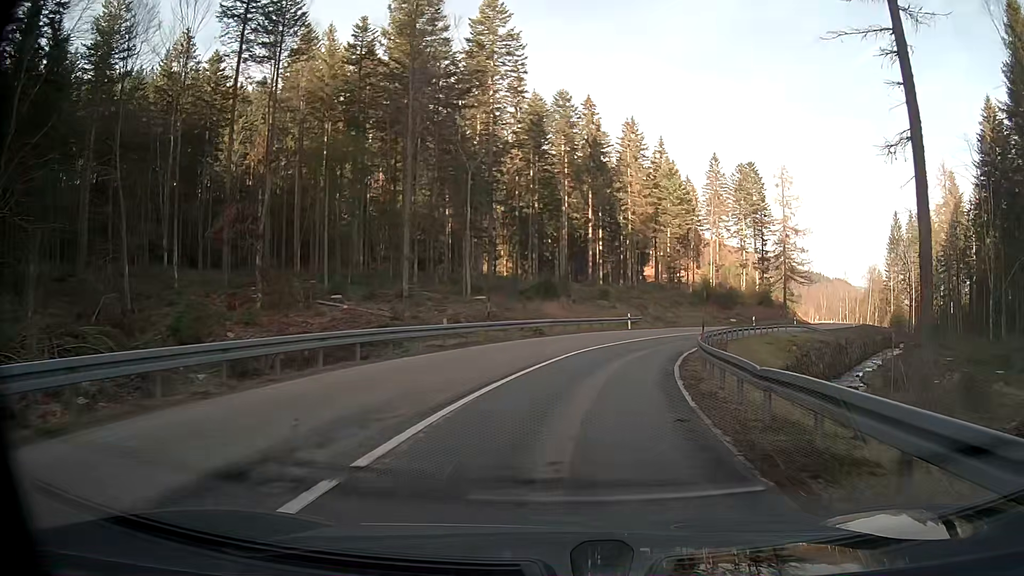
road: secondary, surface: asphalt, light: Day
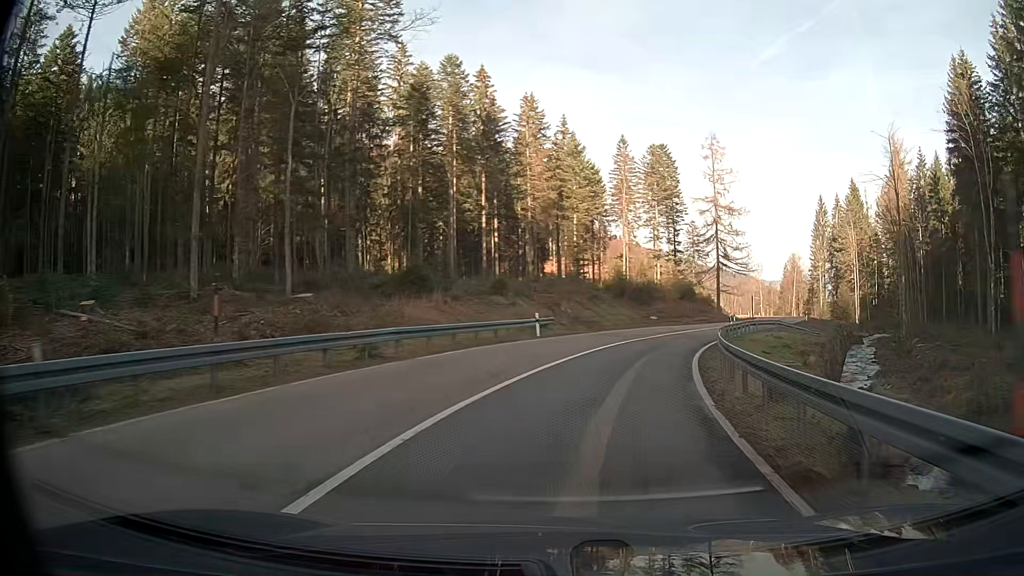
(+1.2, +15.8) m; +9°
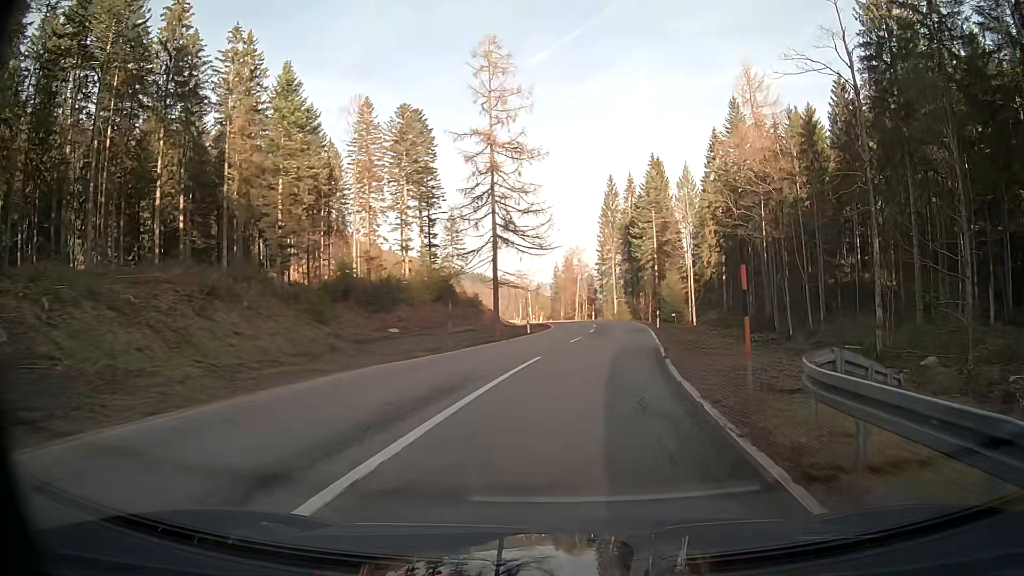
(+5.8, +32.1) m; +19°
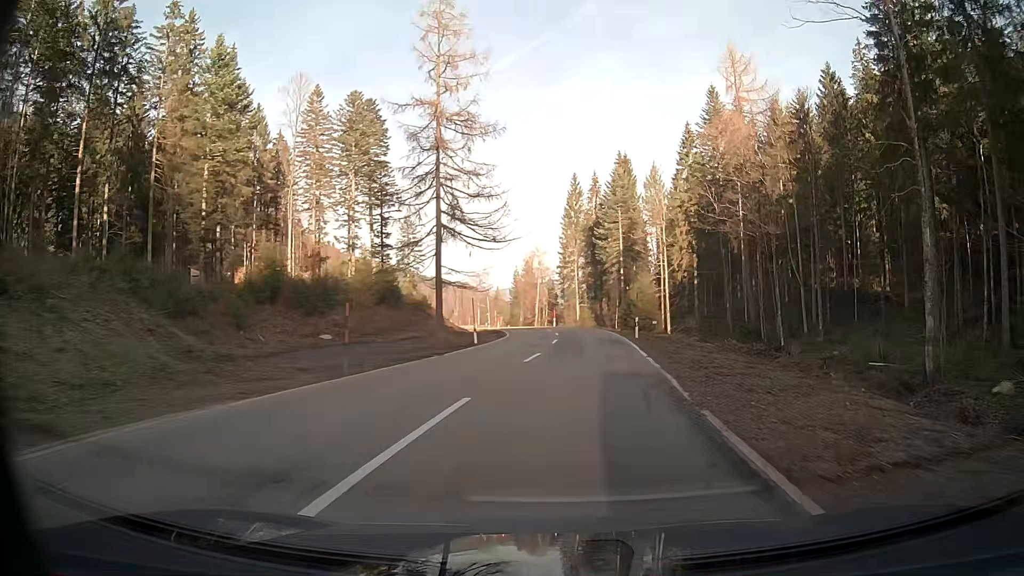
(+0.2, +8.4) m; +3°
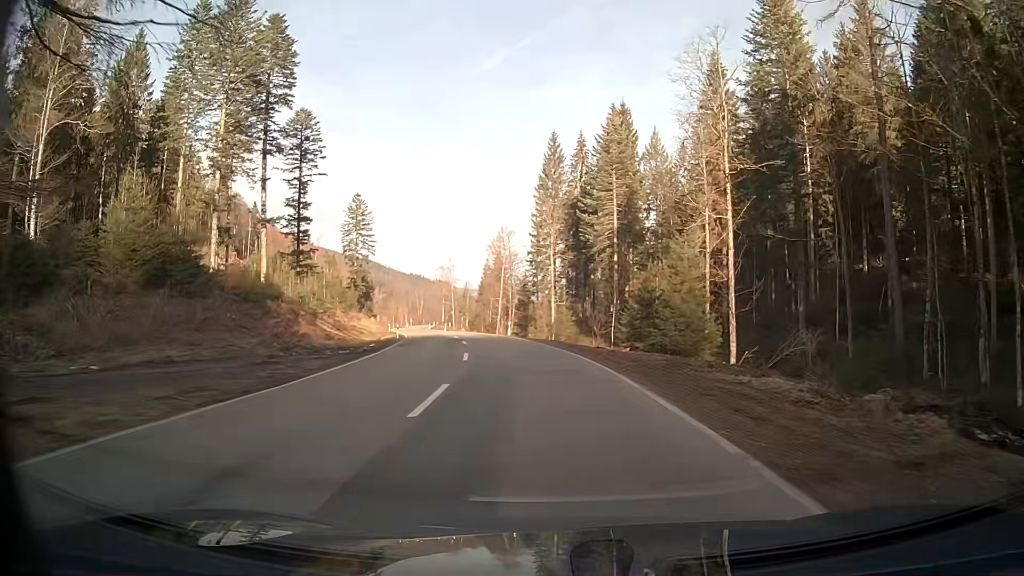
(+1.0, +35.1) m; 0°
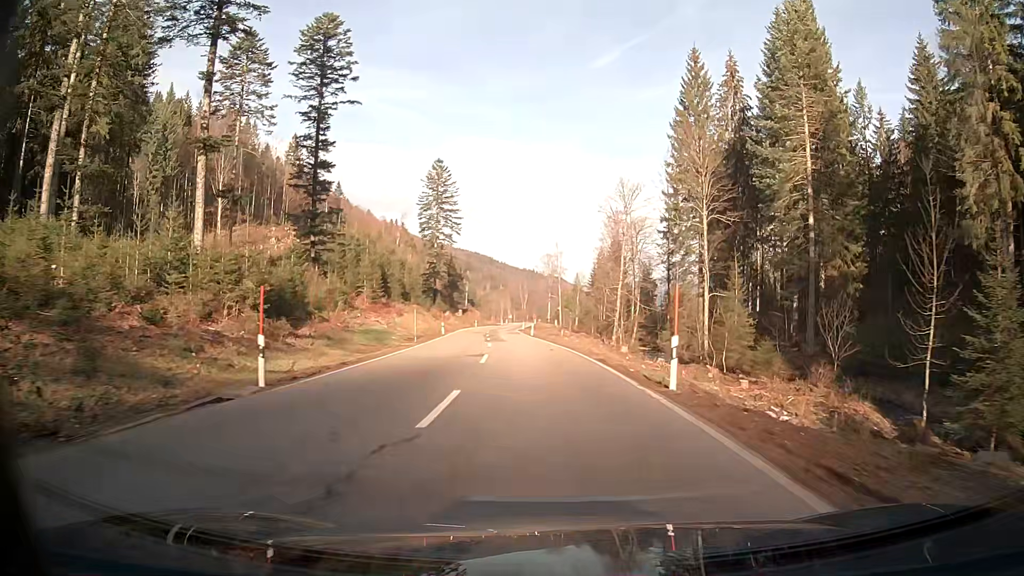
(-3.1, +36.8) m; -9°
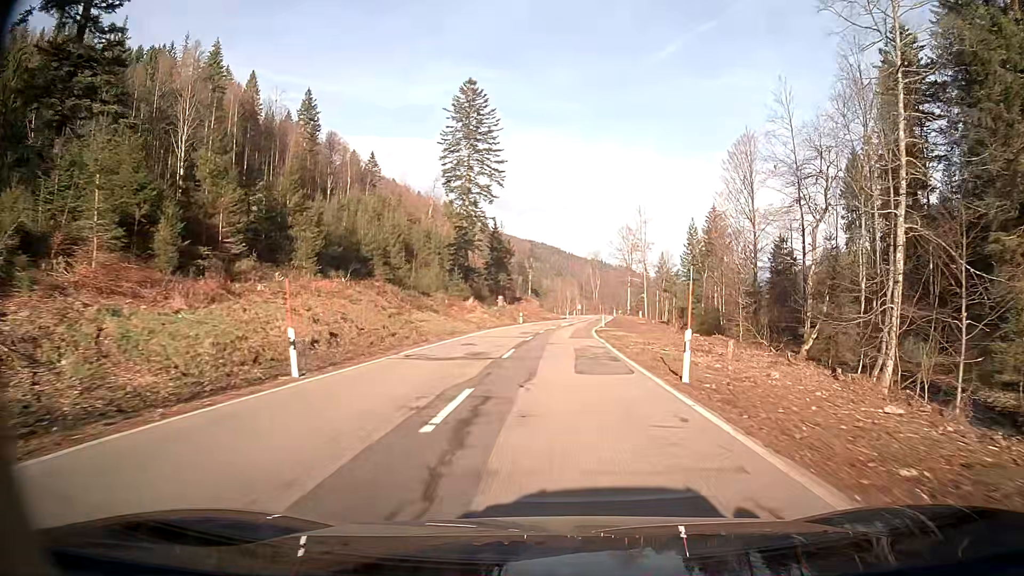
(-2.8, +48.9) m; -5°
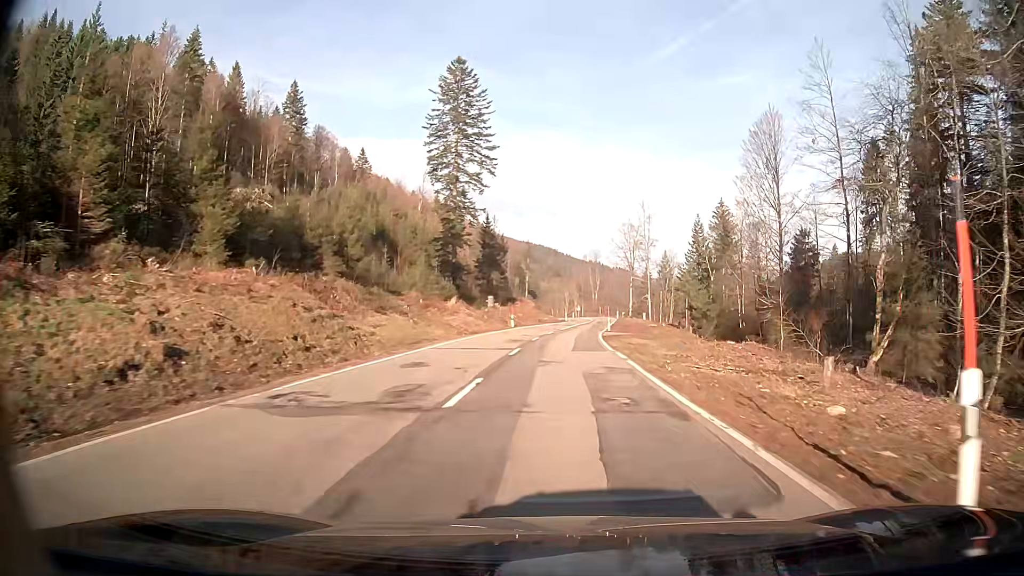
(0.0, +9.9) m; 0°
(0, +10) (0, +20) (+1, +30) (+1, +40) (+2, +50) (+3, +60) (+4, +70) (+5, +80) (+6, +90) (+7, +100) m
